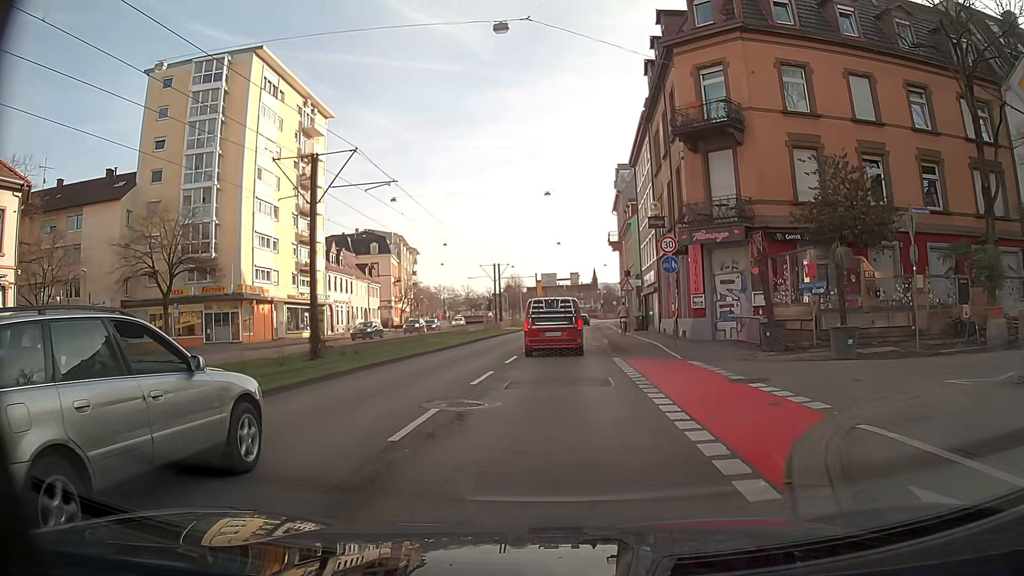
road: primary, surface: asphalt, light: Day
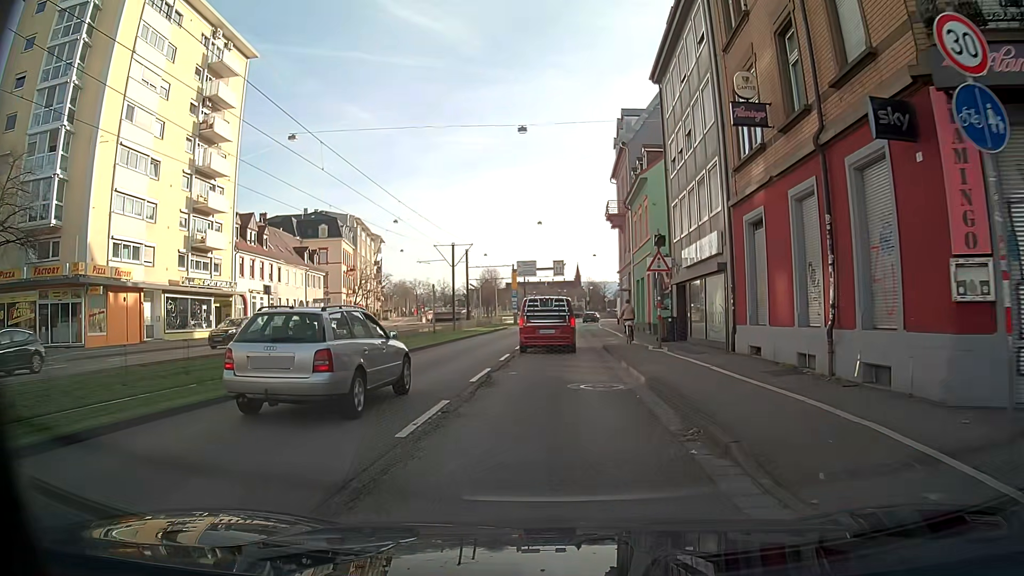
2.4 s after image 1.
(+0.3, +17.9) m; +2°
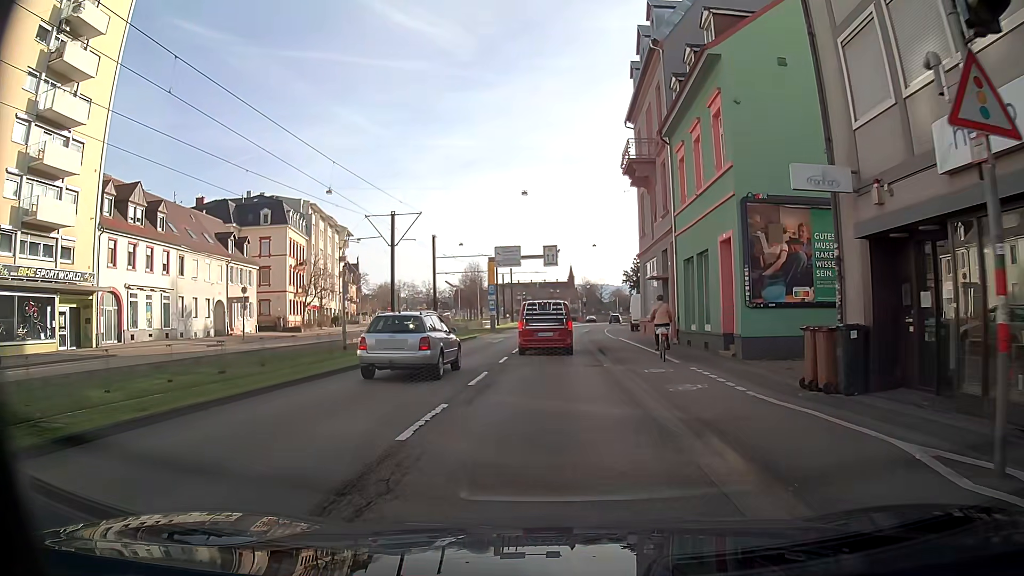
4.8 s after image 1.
(+0.1, +18.1) m; +1°
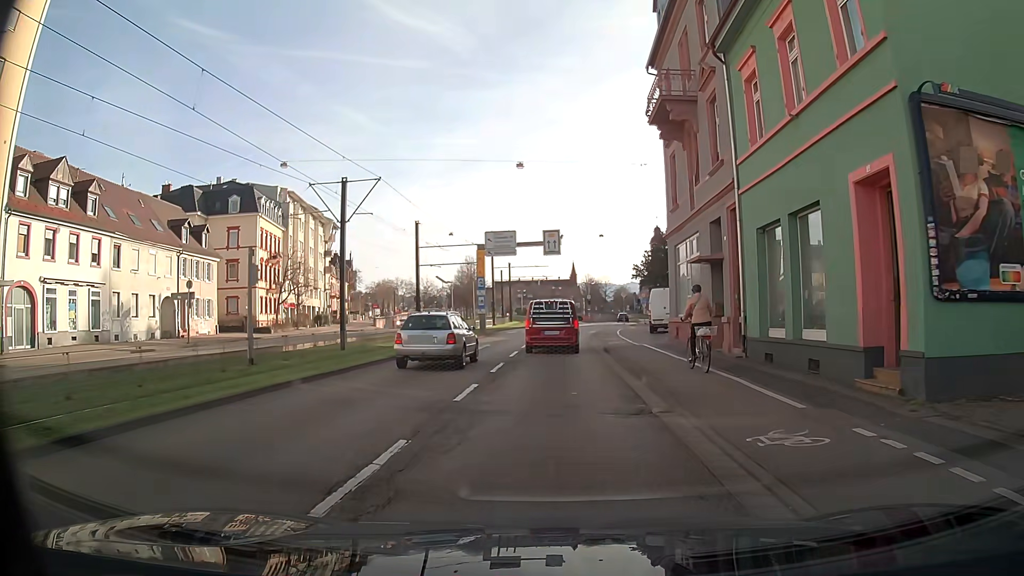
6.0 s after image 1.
(0.0, +9.0) m; 0°
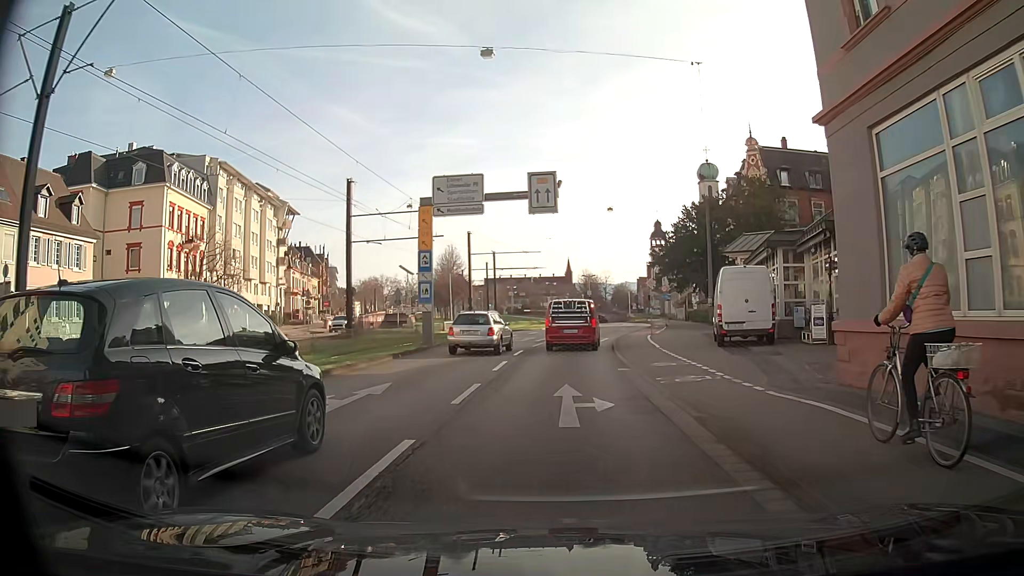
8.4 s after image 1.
(0.0, +18.1) m; +1°
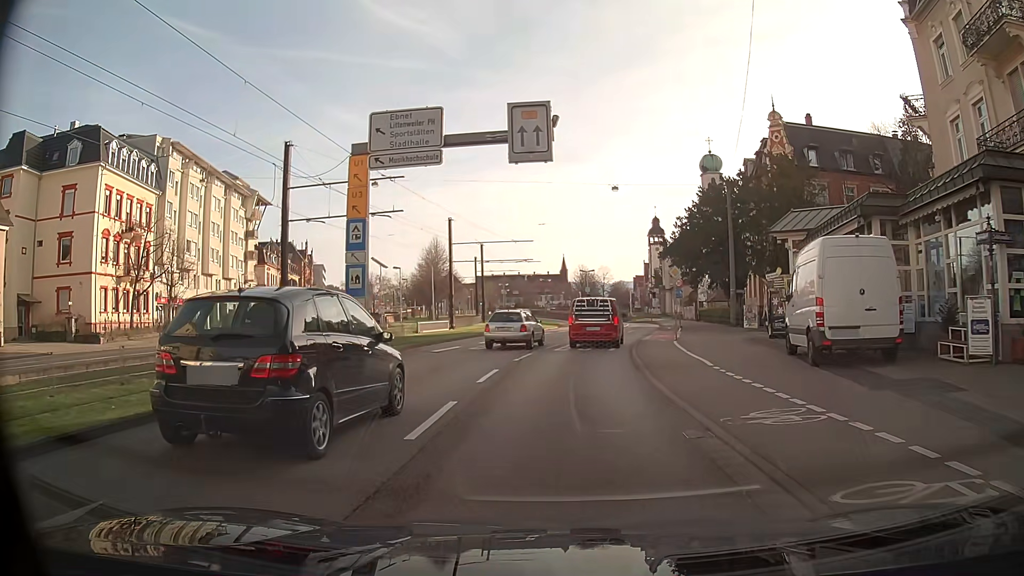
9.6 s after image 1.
(0.0, +9.0) m; 0°
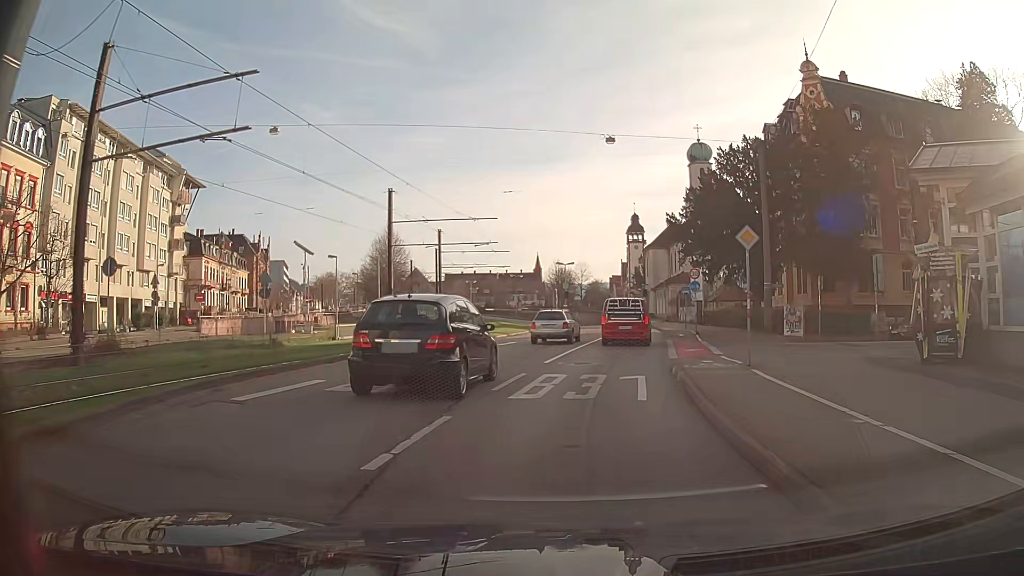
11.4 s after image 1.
(+0.3, +13.5) m; +4°
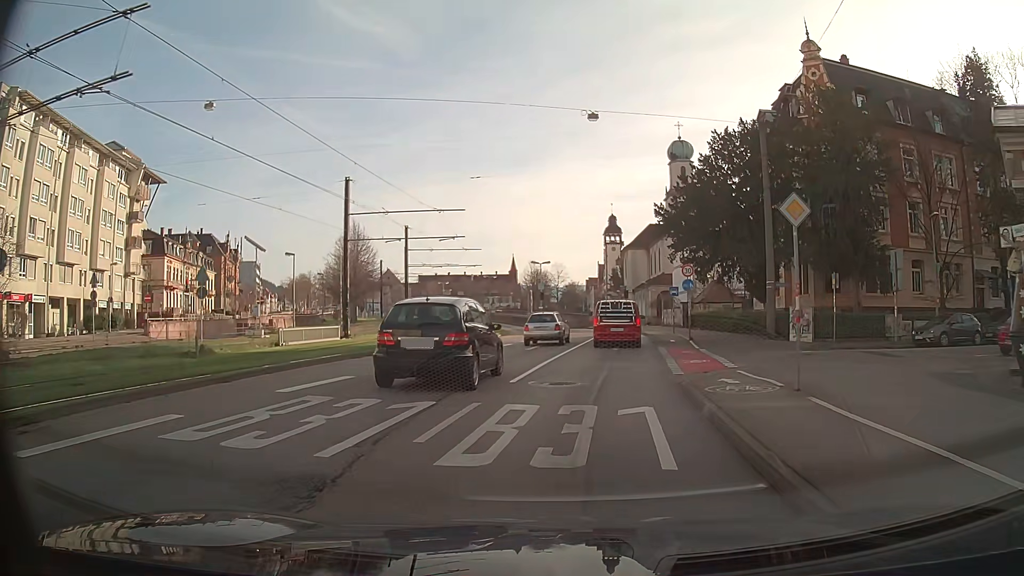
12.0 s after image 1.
(+0.1, +4.5) m; +2°
